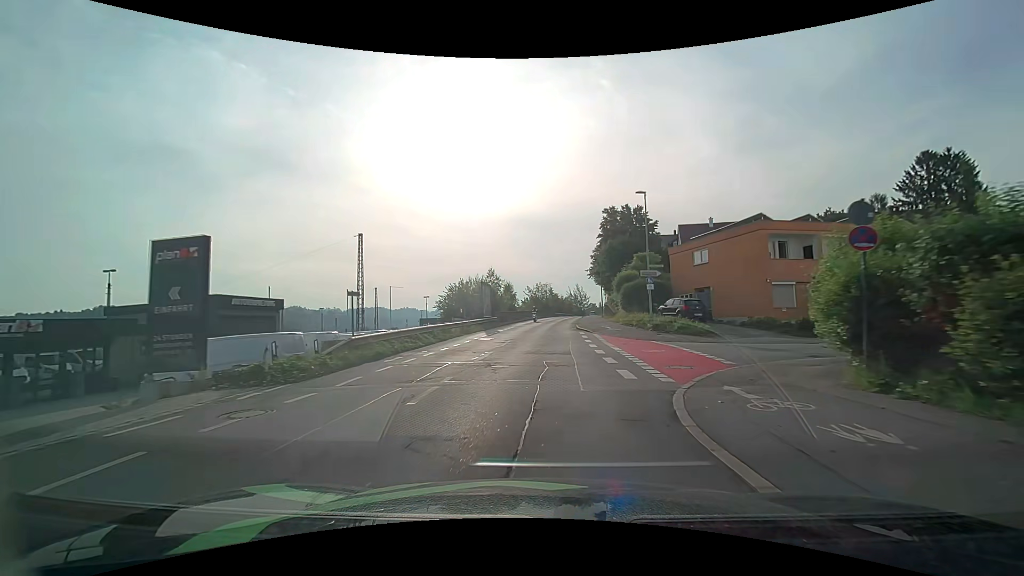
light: Day
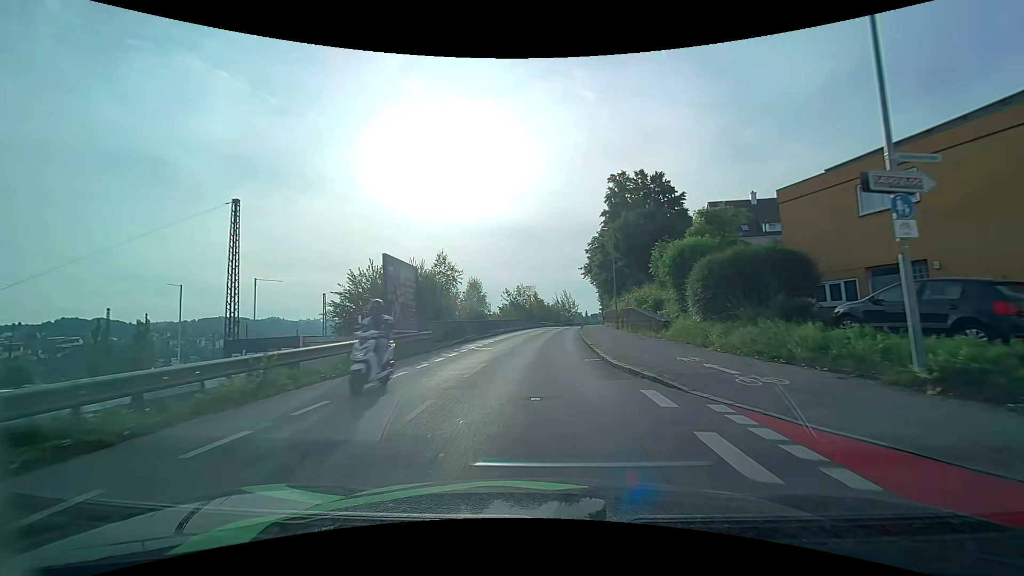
(+0.5, +21.5) m; +2°
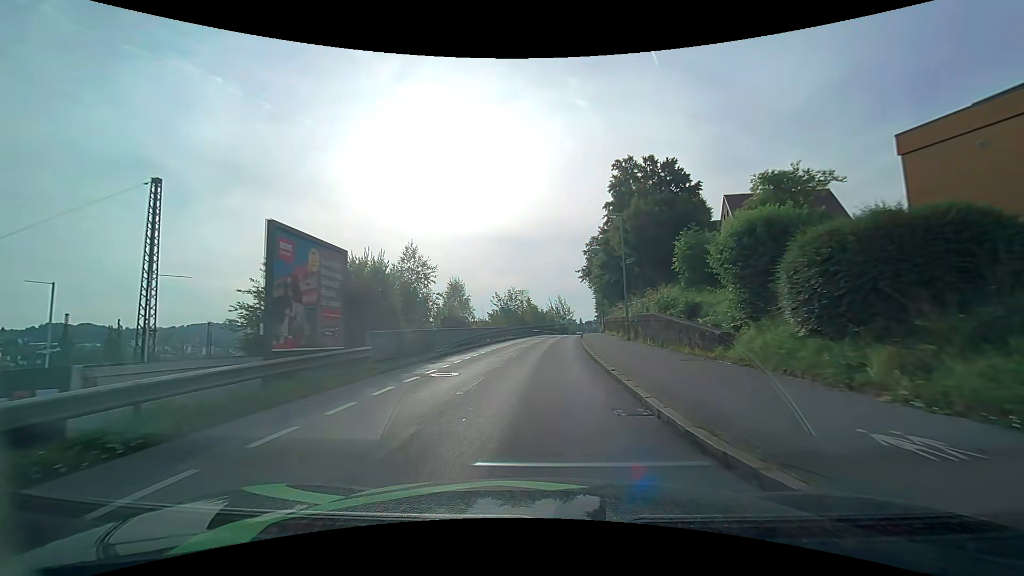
(0.0, +7.2) m; 0°
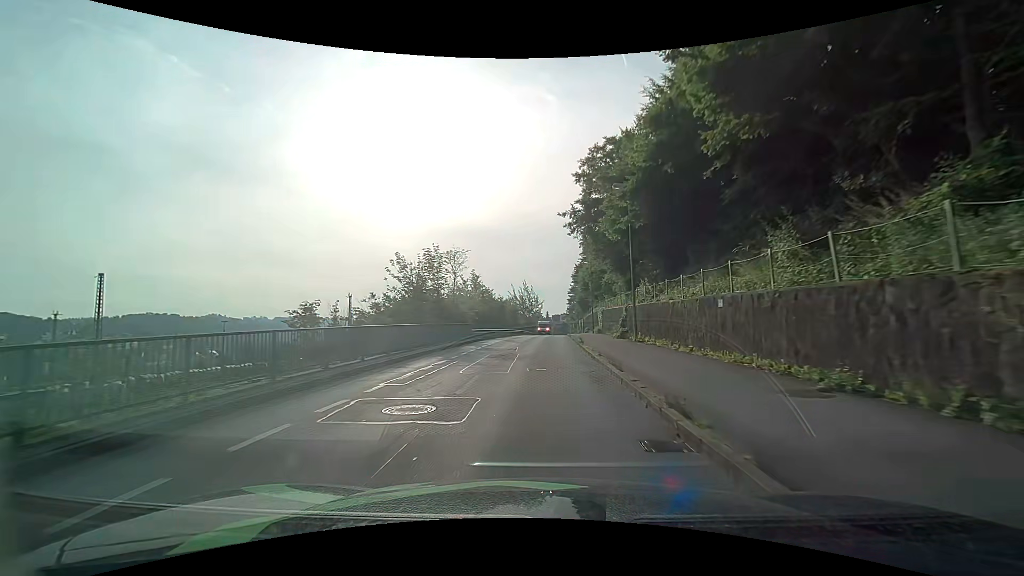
(+1.3, +36.7) m; +4°
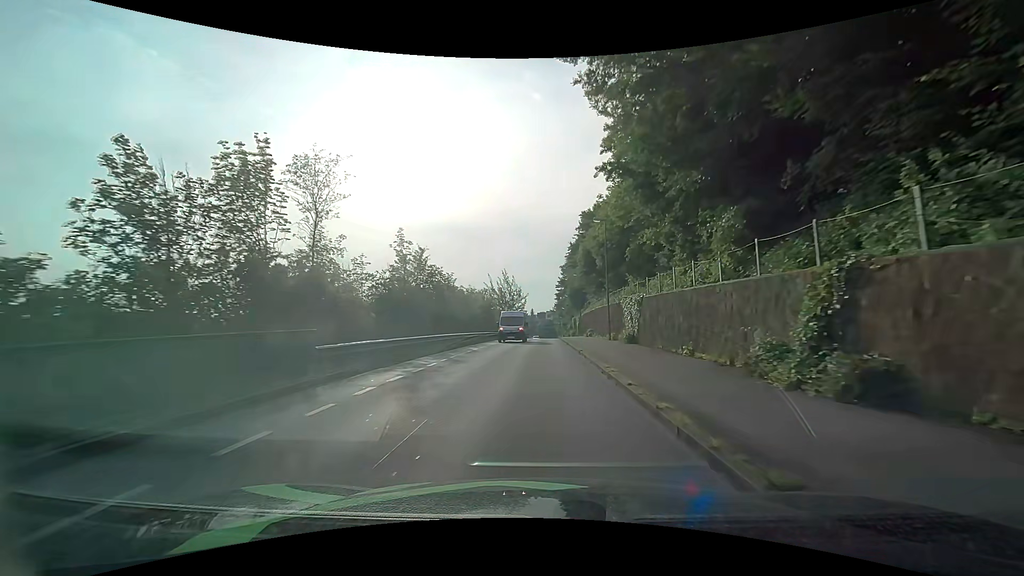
(+0.5, +22.5) m; +2°
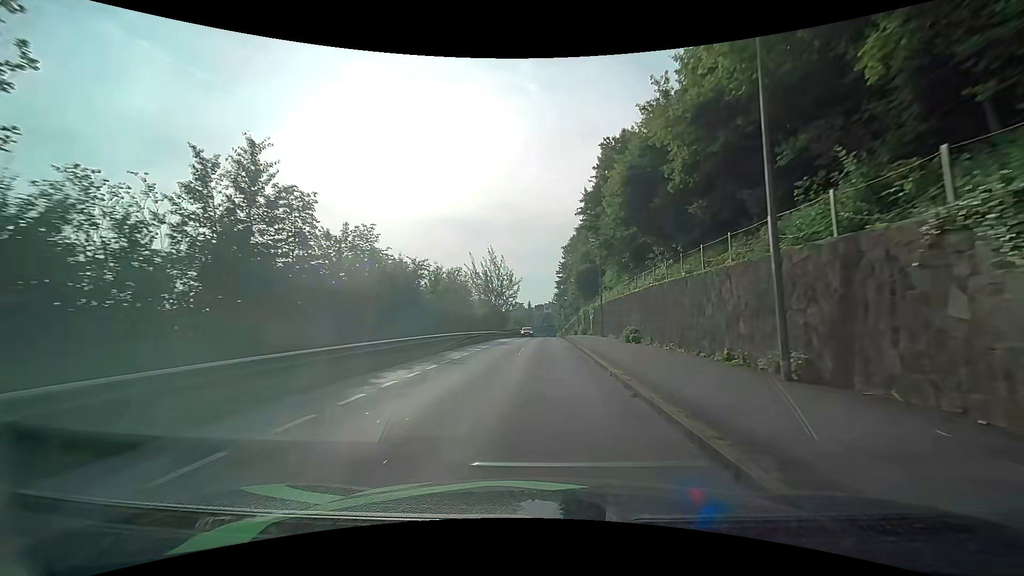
(+0.1, +23.0) m; 0°
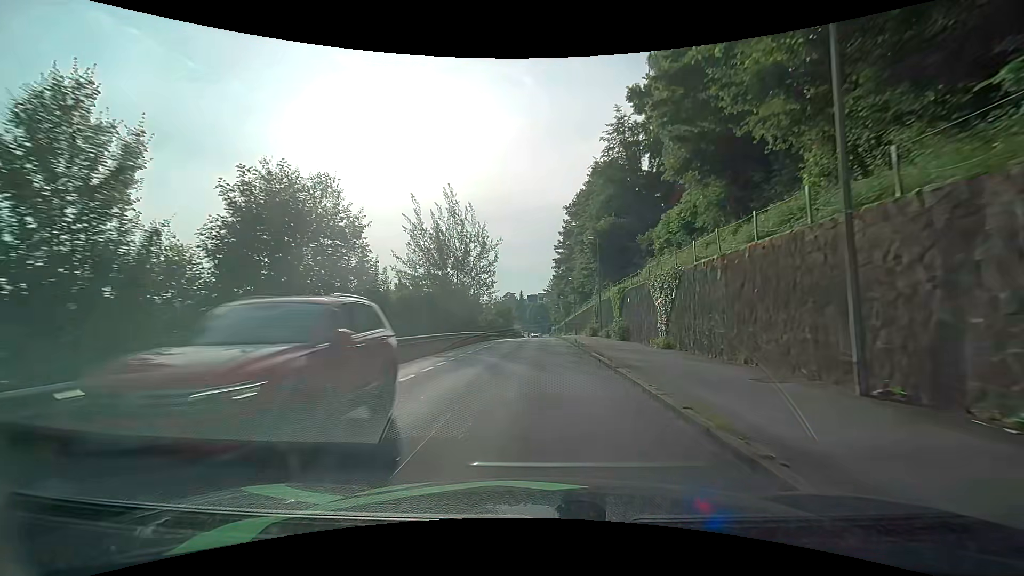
(+0.4, +31.5) m; +1°
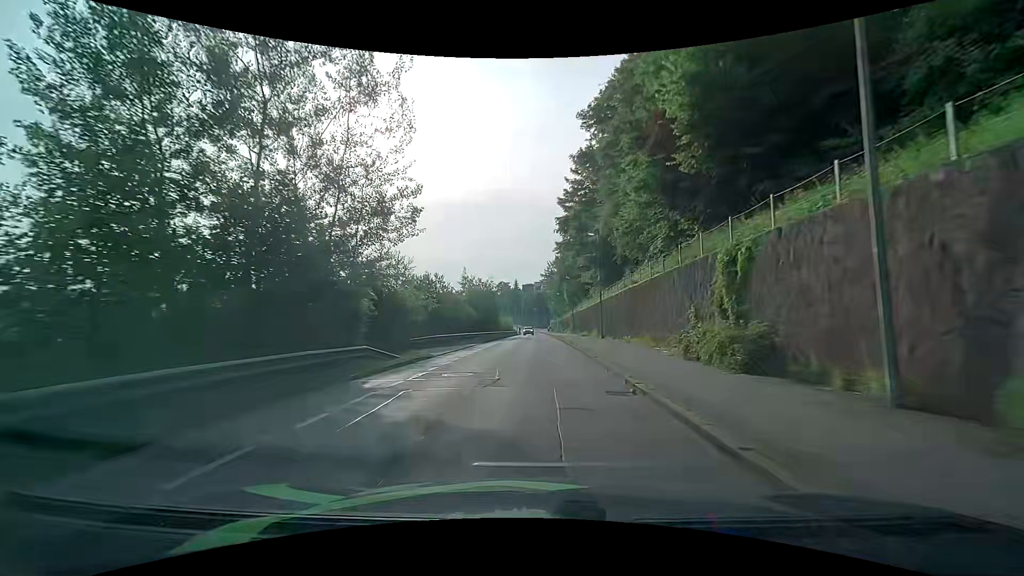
(+0.4, +31.3) m; +1°
(0, +10) (0, +20) (0, +30) (0, +40) (0, +50) (0, +60) (-1, +70) (-1, +80) (-1, +90) (-1, +100) m
